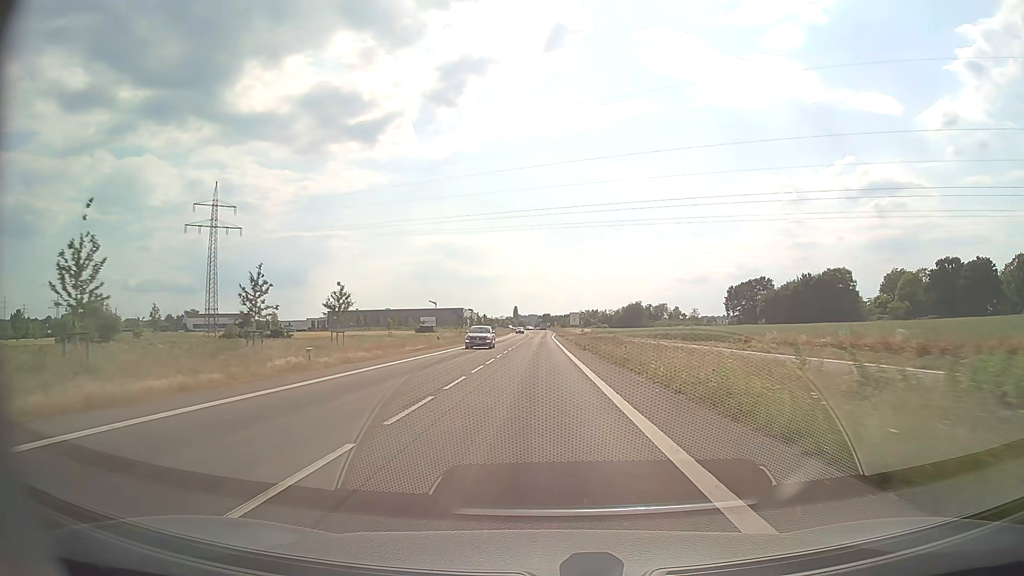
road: secondary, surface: asphalt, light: Day
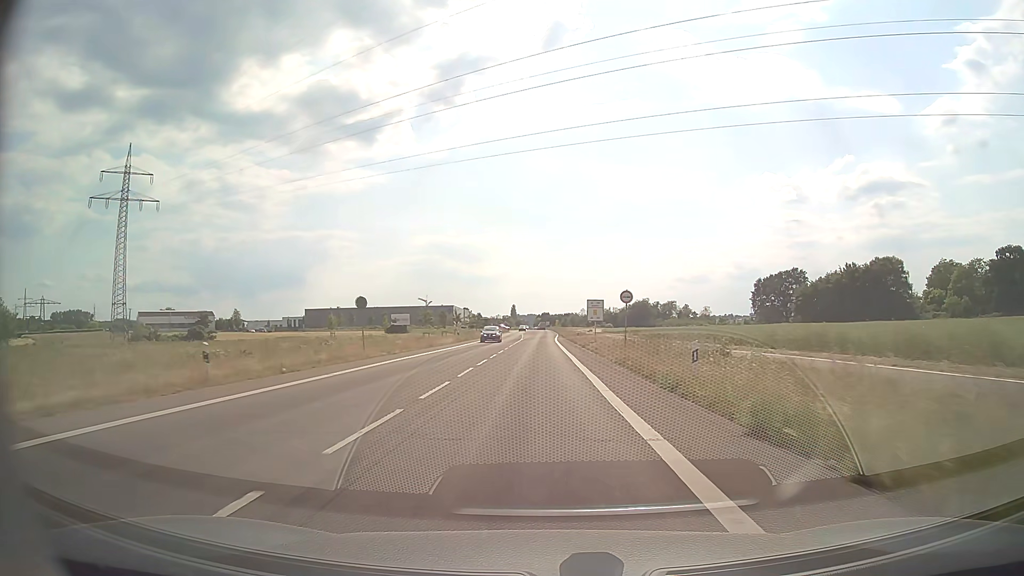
(0.0, +36.6) m; 0°
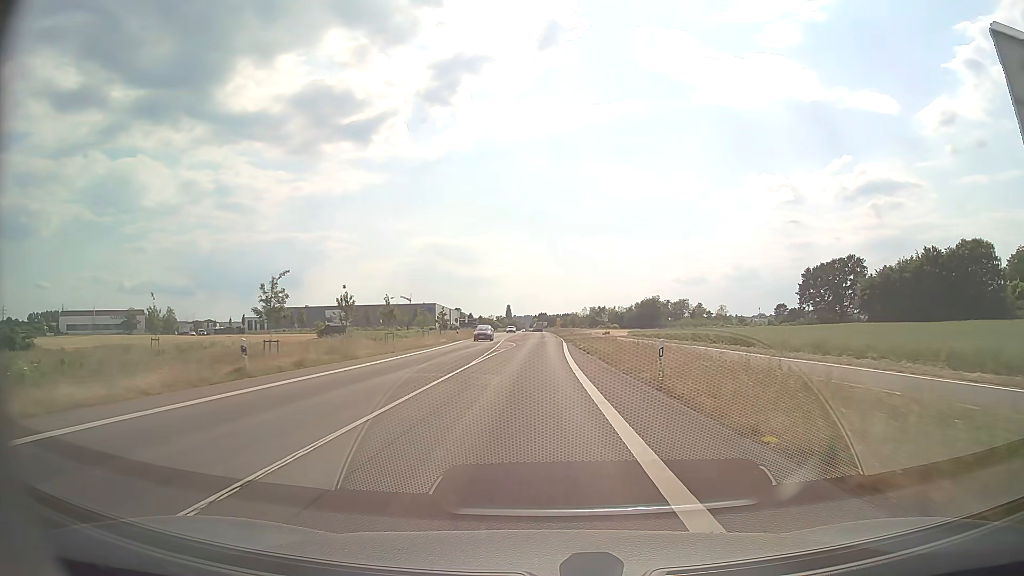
(+0.1, +47.2) m; 0°
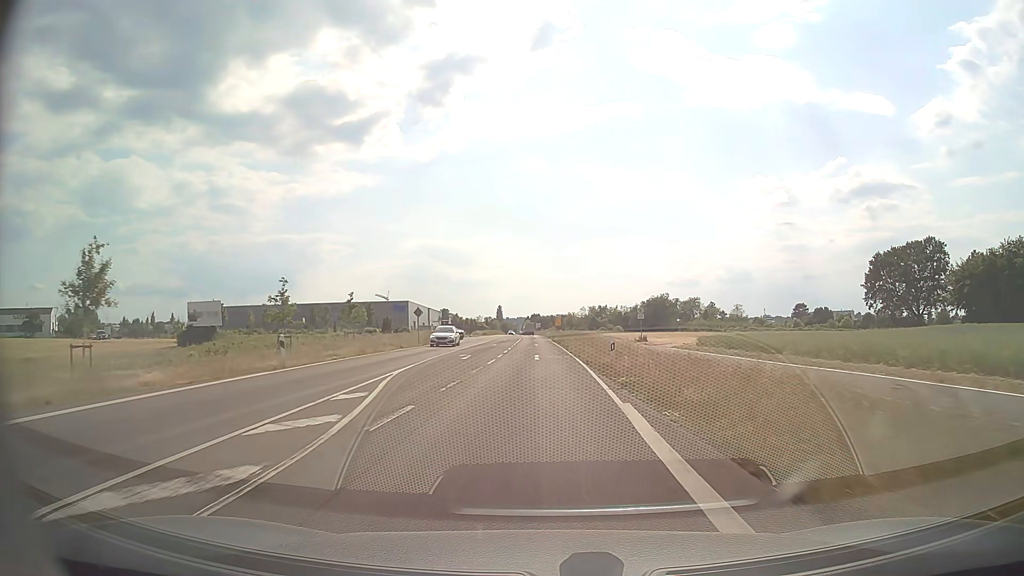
(+0.2, +45.3) m; +1°
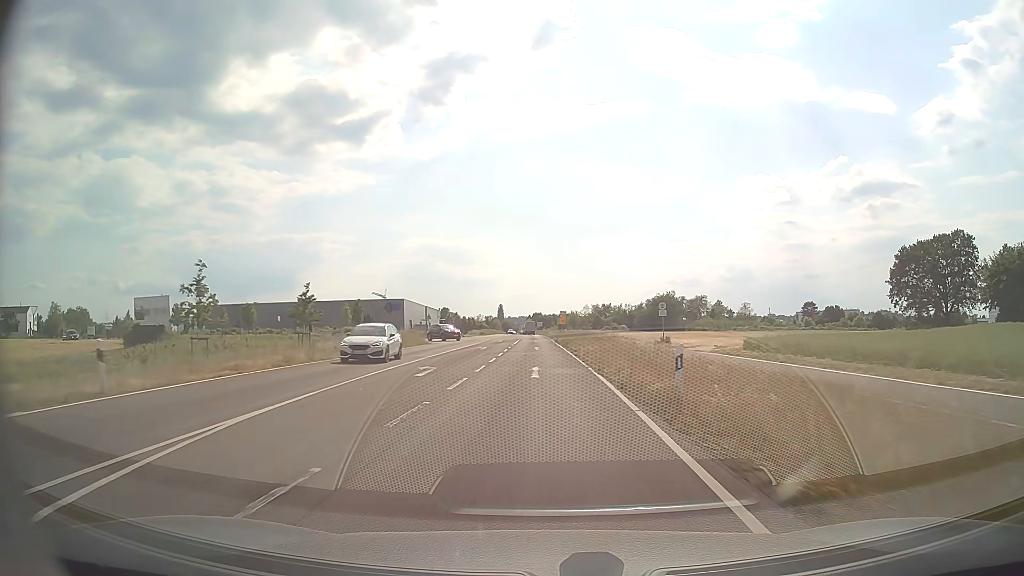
(0.0, +10.9) m; 0°
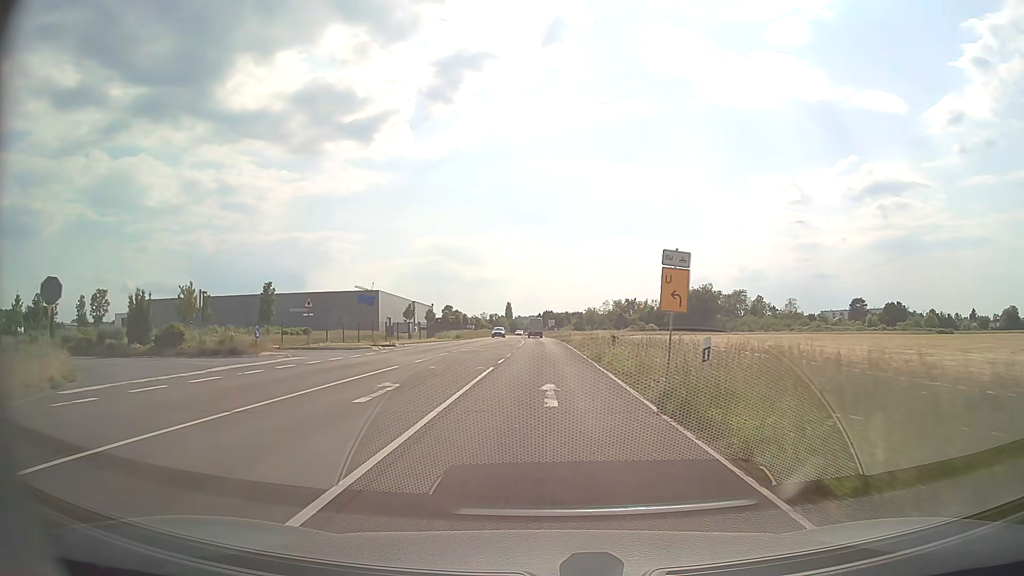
(-0.7, +50.4) m; -1°
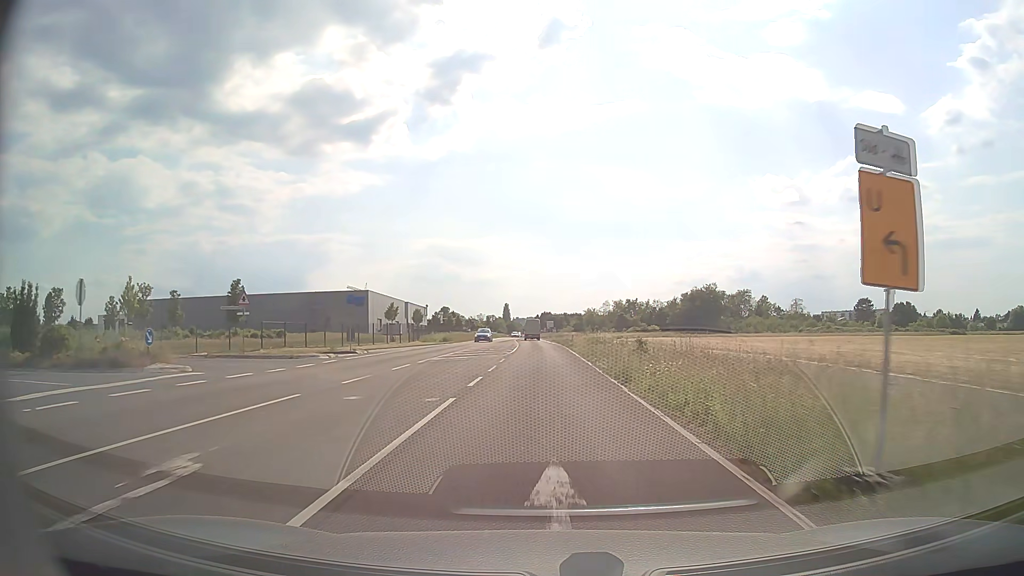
(0.0, +9.1) m; 0°
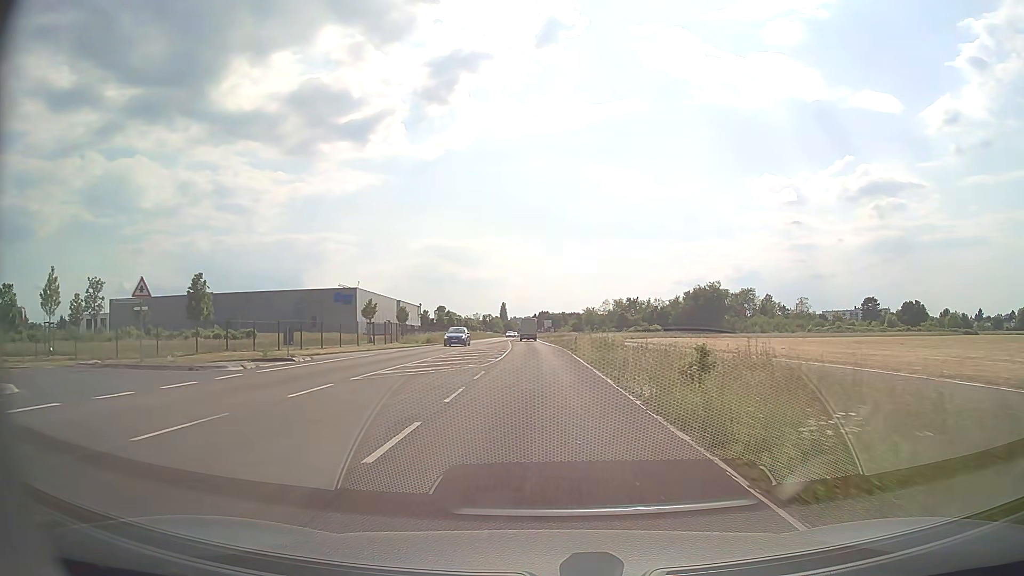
(0.0, +8.9) m; 0°
(0, +10) (0, +20) (0, +30) (0, +40) (-1, +50) (-1, +60) (-2, +70) (-2, +80) (-2, +90) (-3, +100) m
